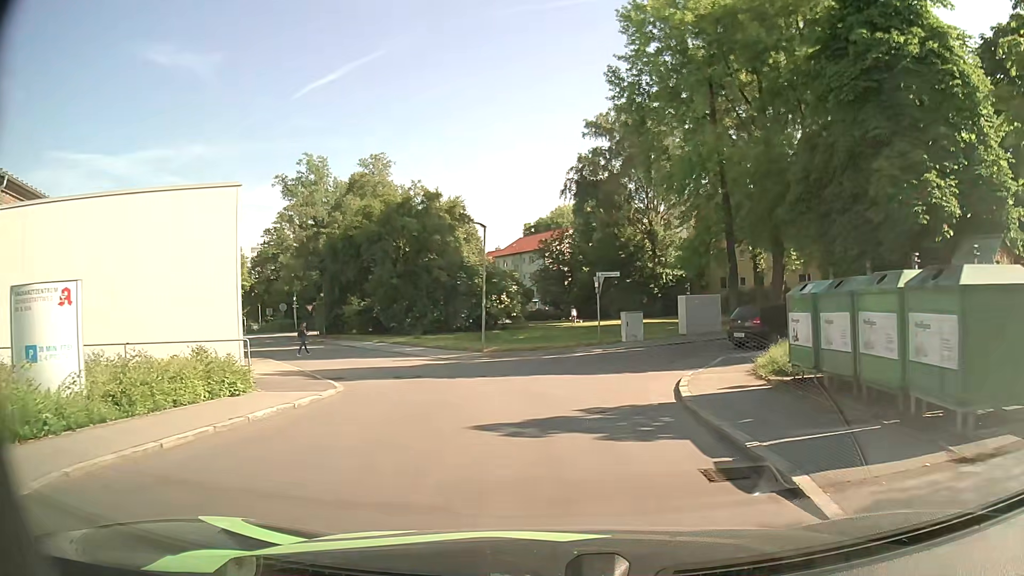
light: Day
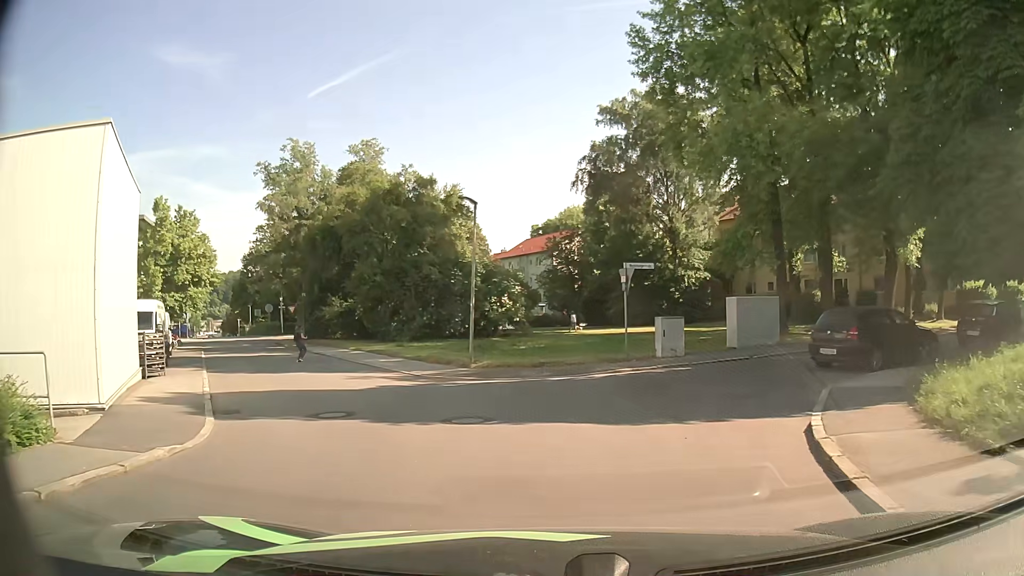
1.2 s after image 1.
(-0.1, +6.4) m; -1°
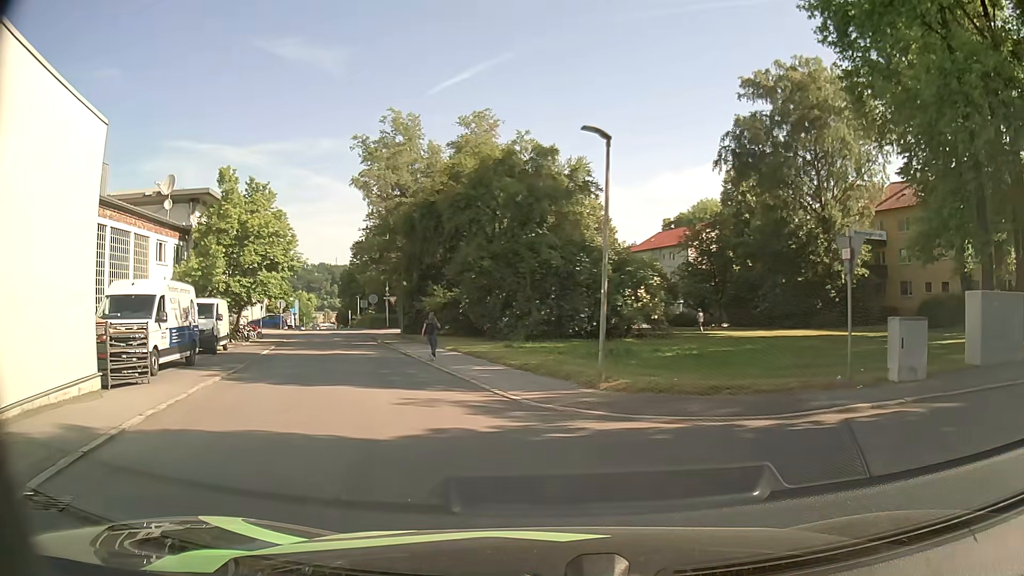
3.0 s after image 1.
(-0.5, +7.0) m; -10°
